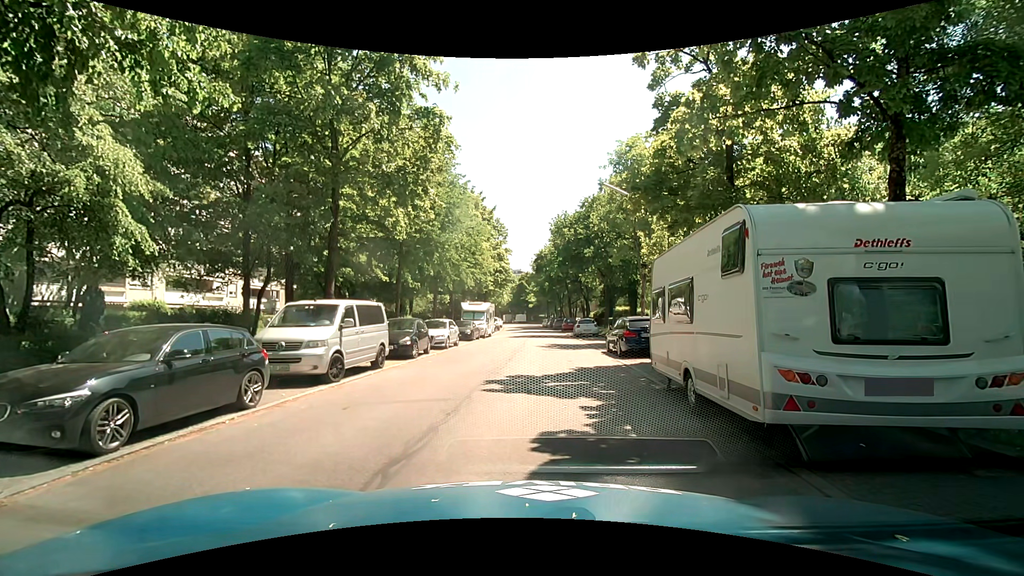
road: residential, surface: asphalt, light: Day
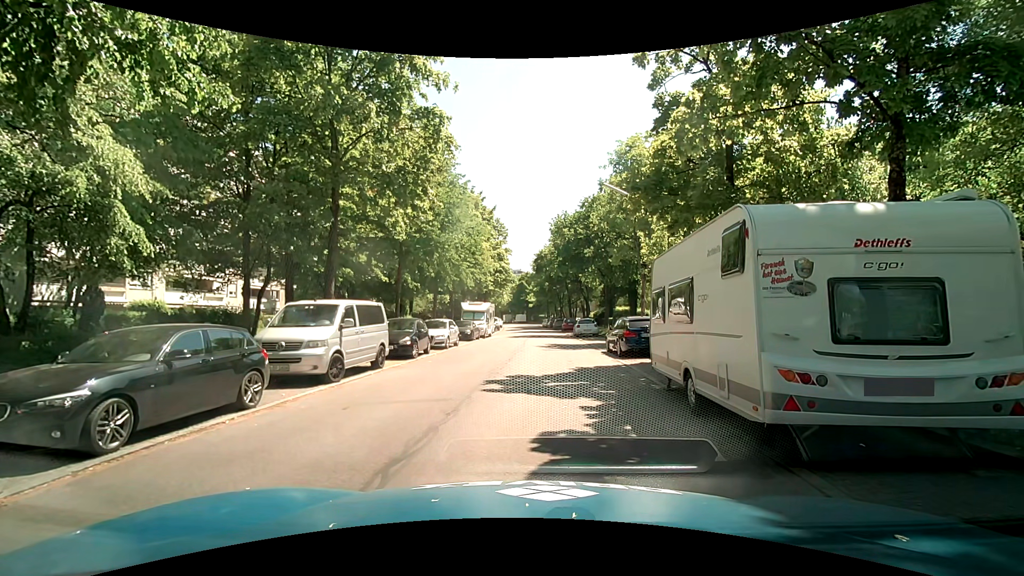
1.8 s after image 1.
(0.0, 0.0) m; 0°
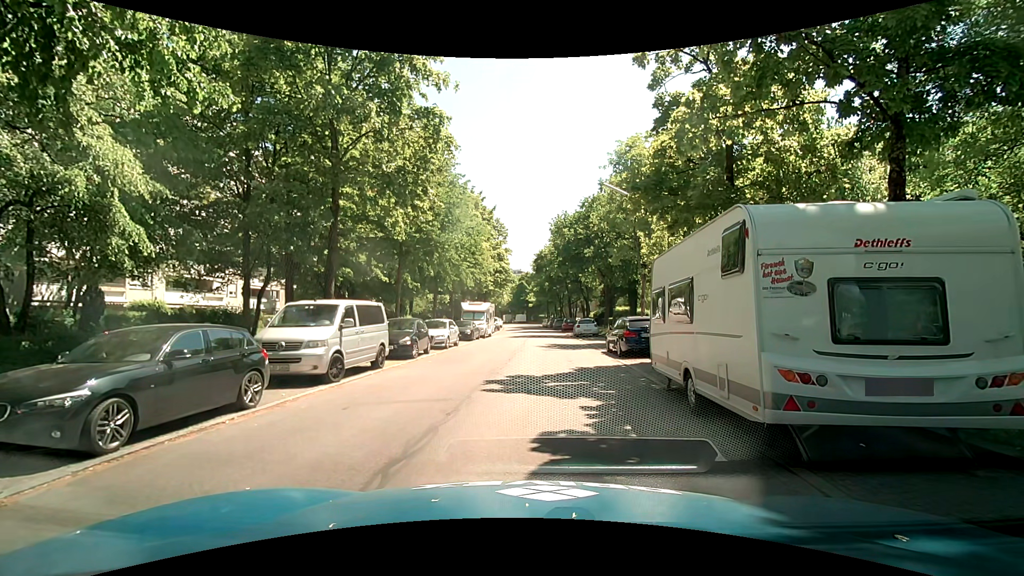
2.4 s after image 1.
(0.0, 0.0) m; 0°
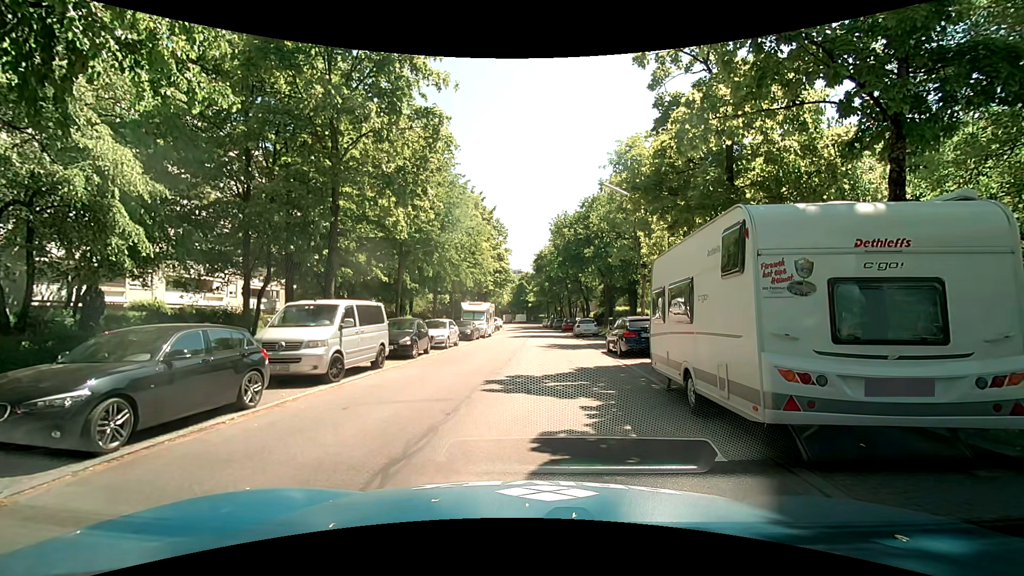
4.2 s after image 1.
(0.0, 0.0) m; 0°
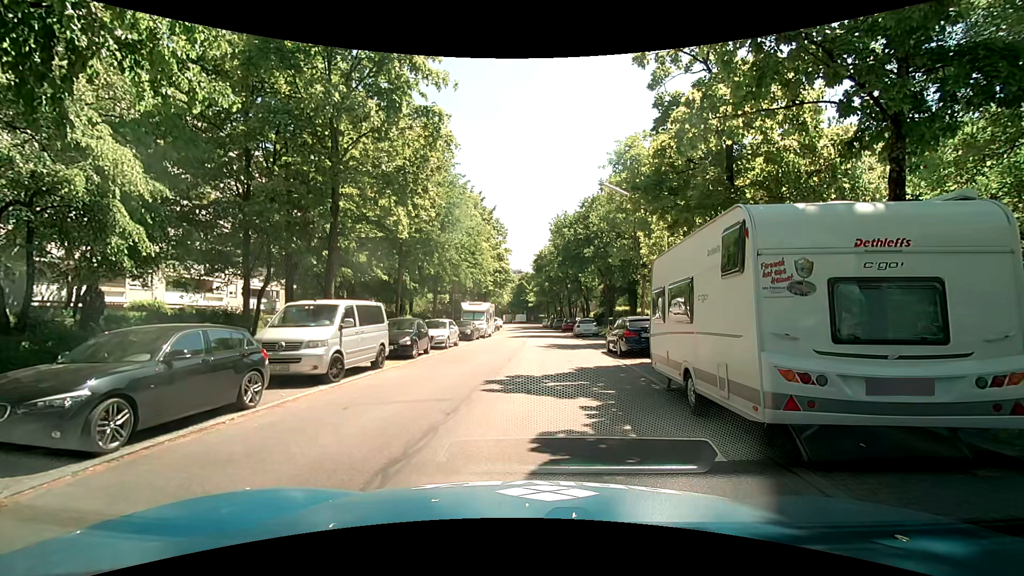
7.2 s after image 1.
(0.0, 0.0) m; 0°
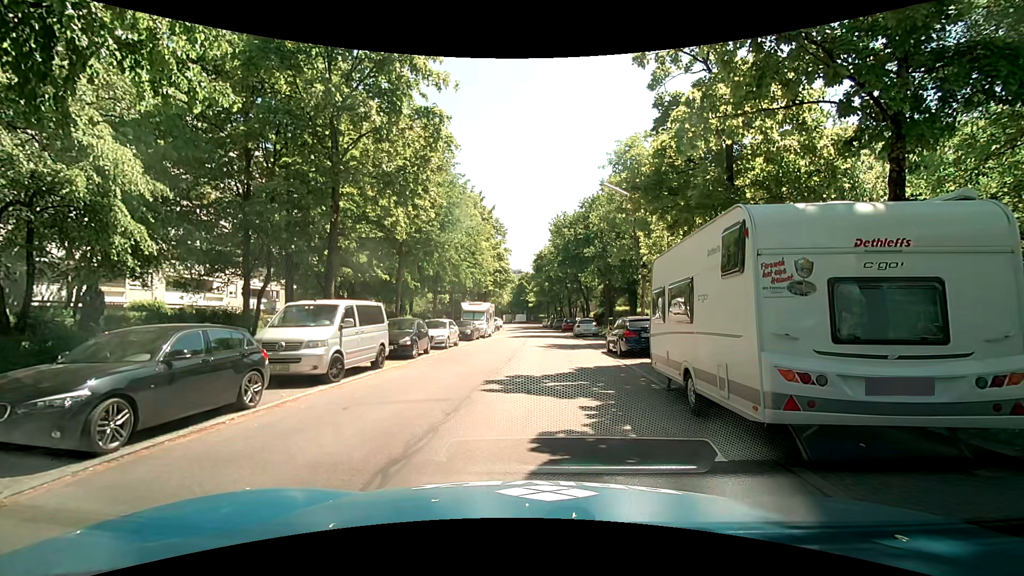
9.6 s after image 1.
(0.0, 0.0) m; 0°
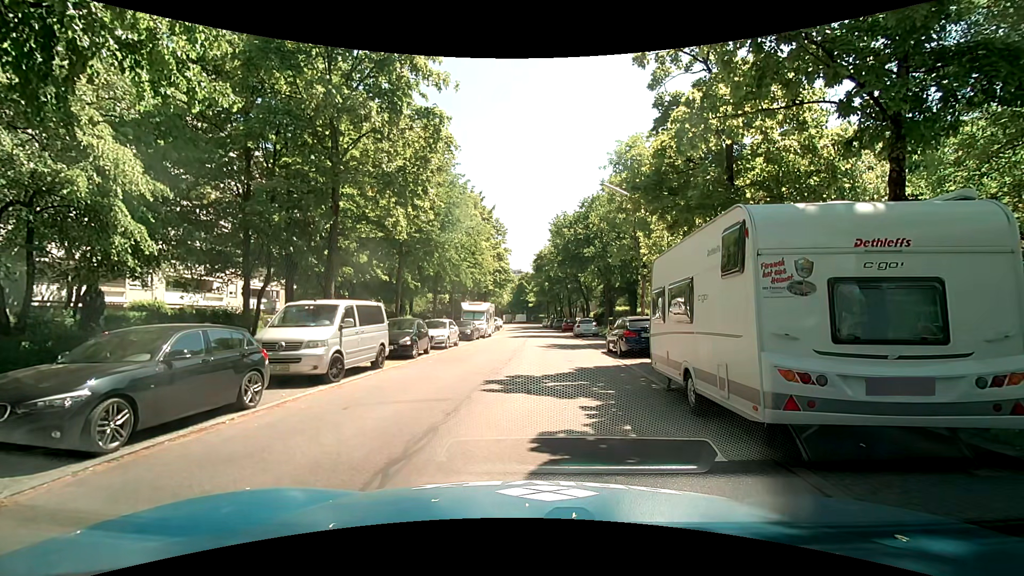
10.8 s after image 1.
(0.0, 0.0) m; 0°
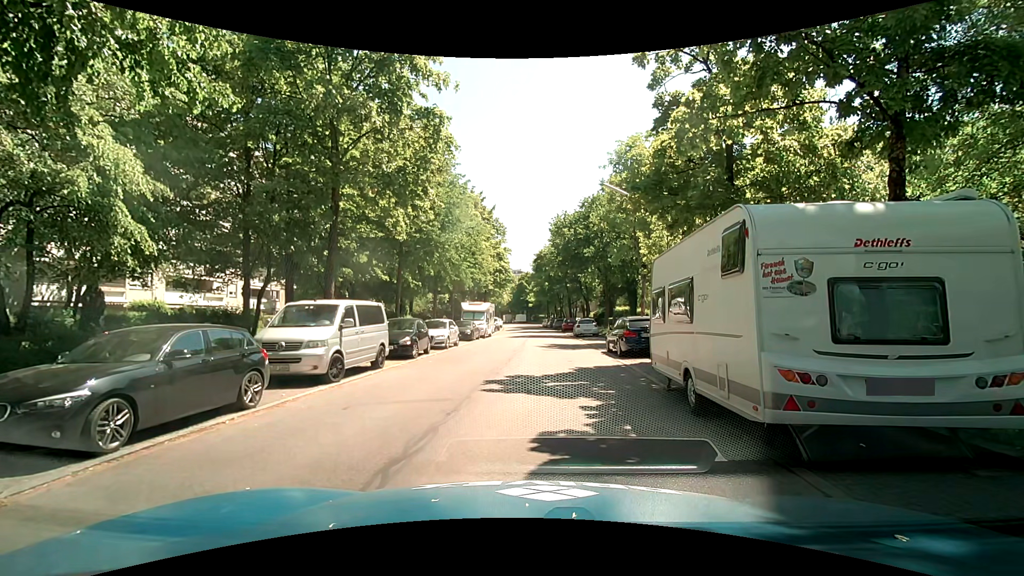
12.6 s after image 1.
(0.0, 0.0) m; 0°
